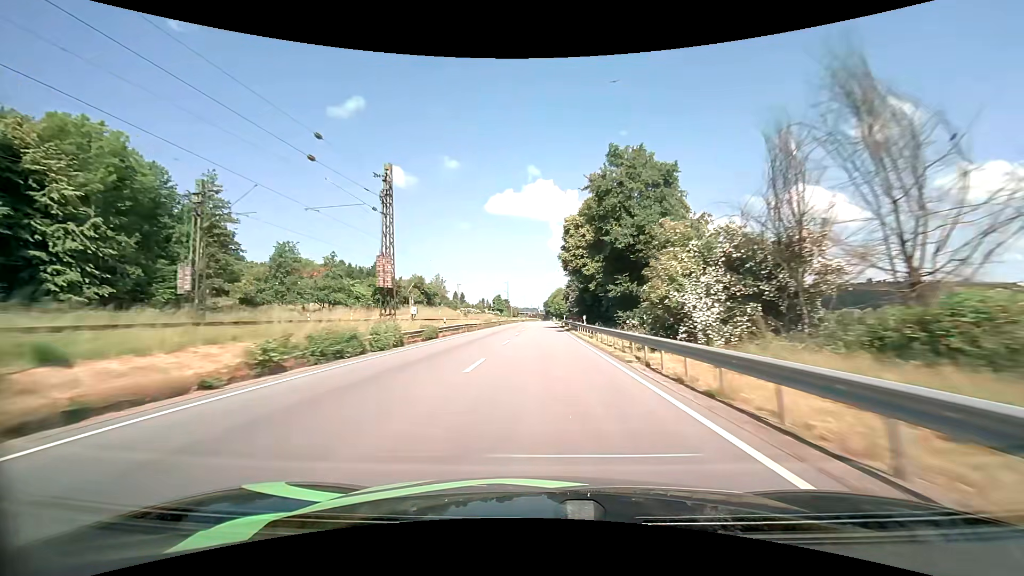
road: primary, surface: asphalt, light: Day
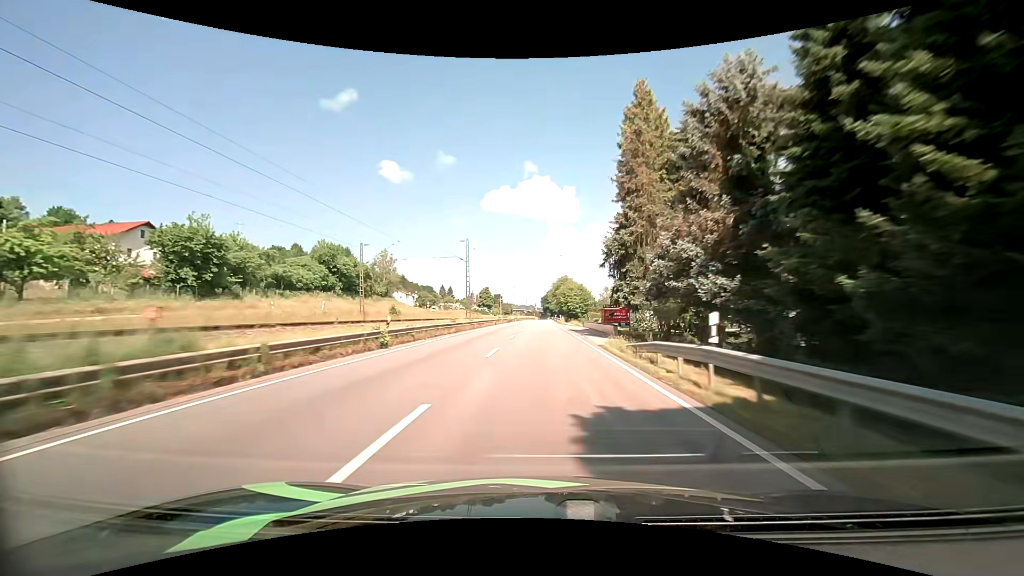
(+0.1, +57.4) m; 0°
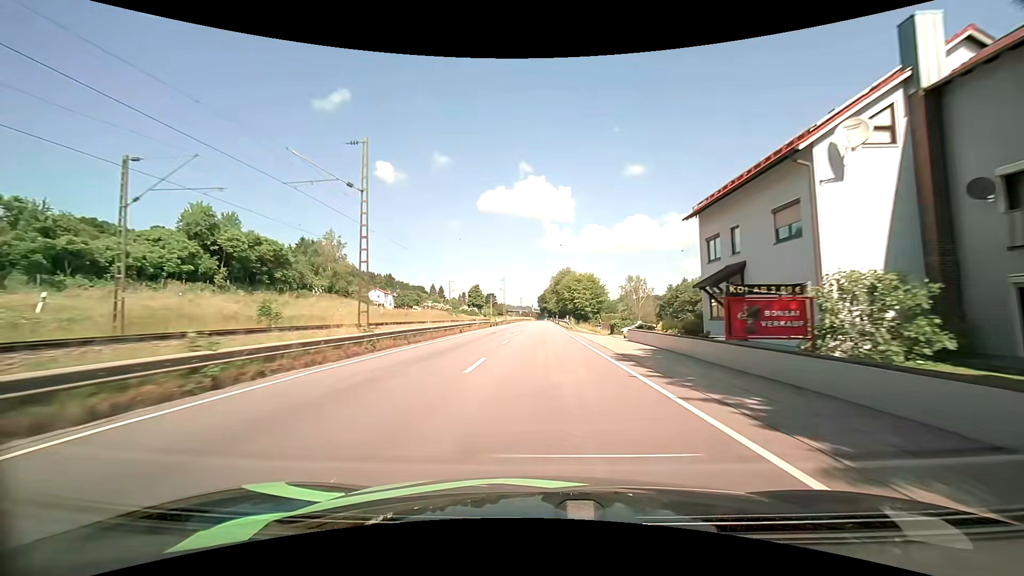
(+0.1, +28.6) m; 0°
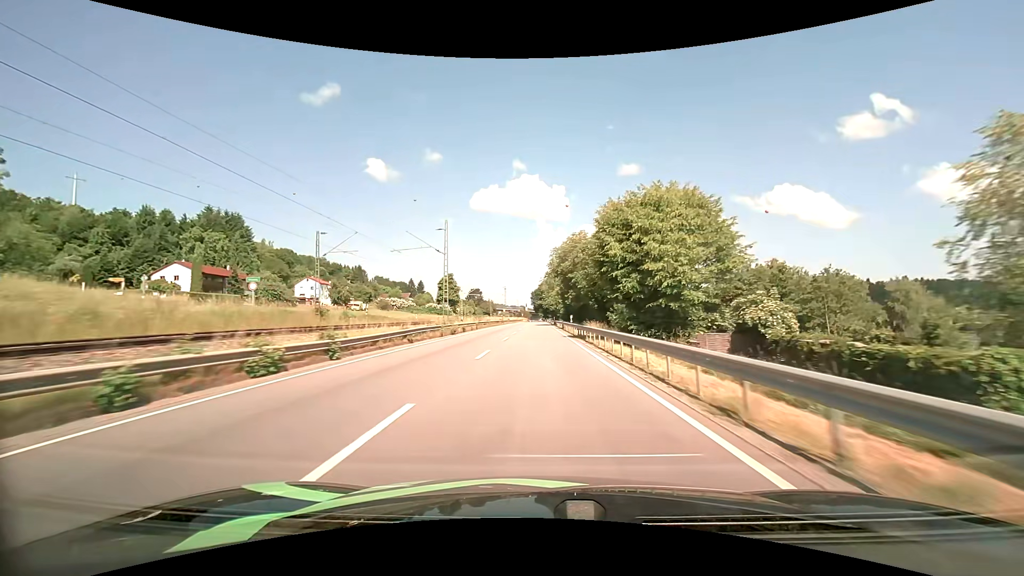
(+0.4, +57.2) m; +1°
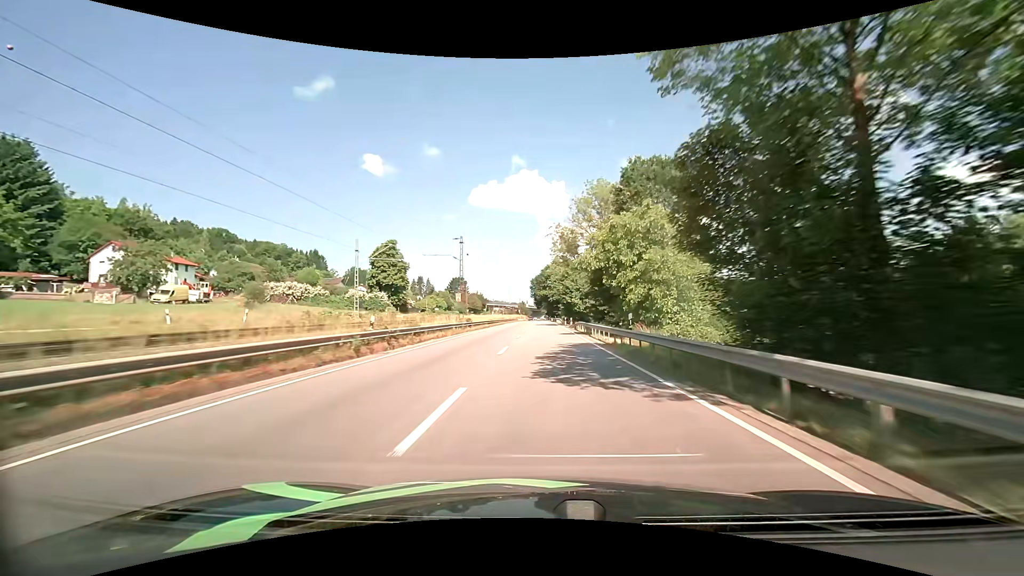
(-0.5, +72.0) m; 0°
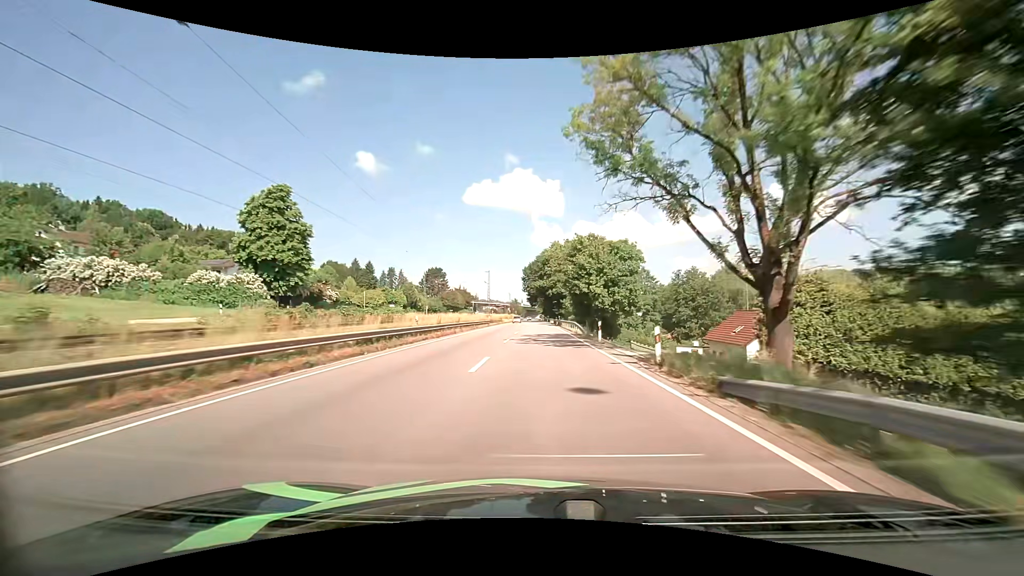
(+0.1, +42.2) m; 0°
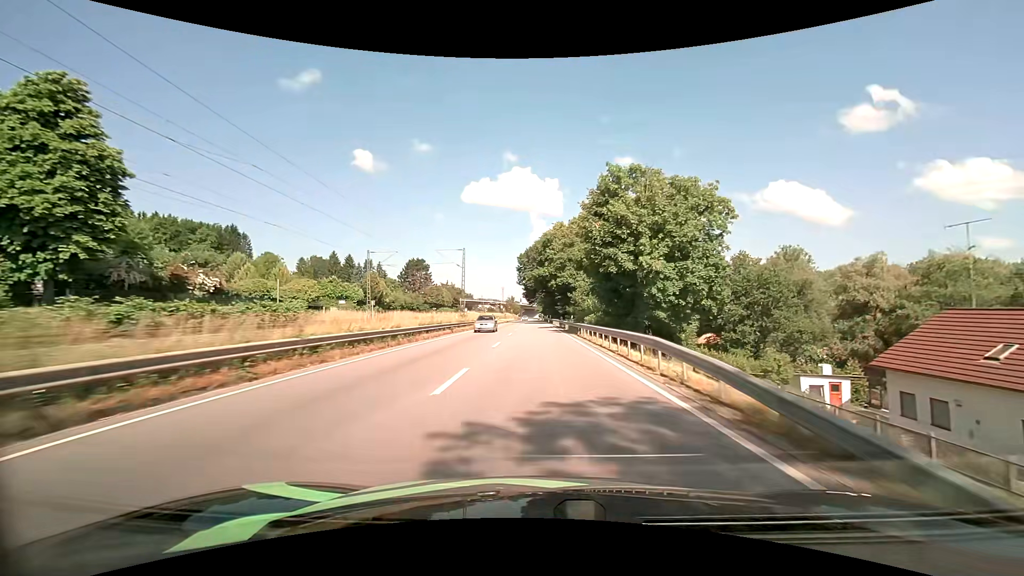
(+0.2, +27.8) m; 0°
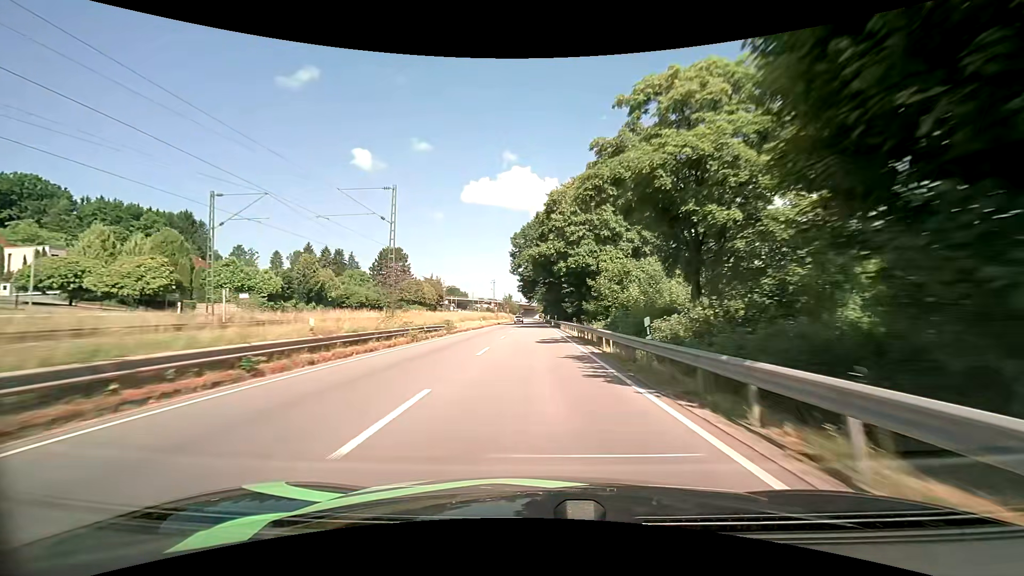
(+0.1, +27.9) m; 0°
(0, +10) (0, +20) (0, +30) (0, +40) (0, +50) (0, +60) (-1, +70) (-1, +80) (-1, +90) (-1, +100) m
